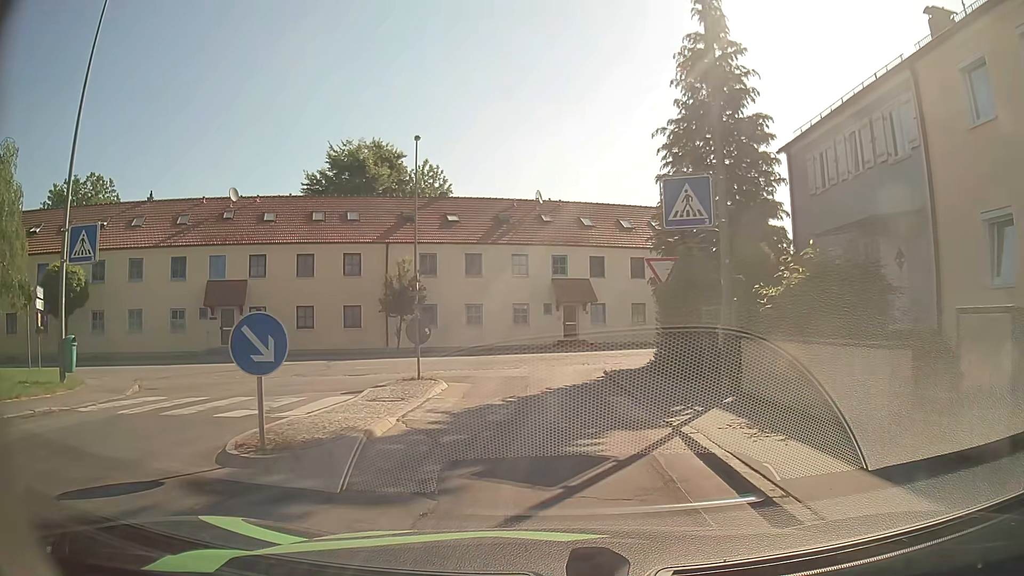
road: residential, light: Day
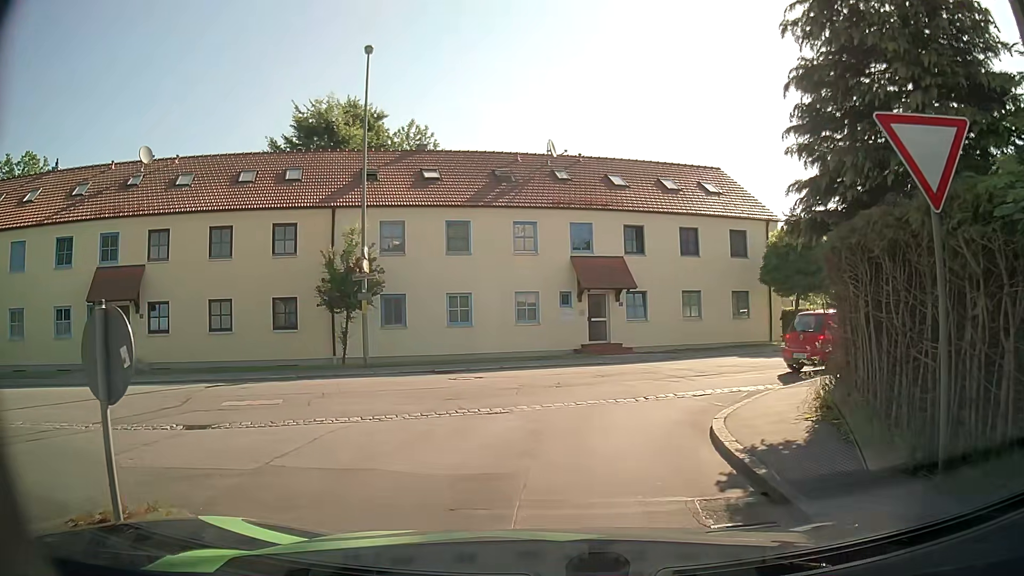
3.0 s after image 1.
(-0.2, +10.9) m; -1°
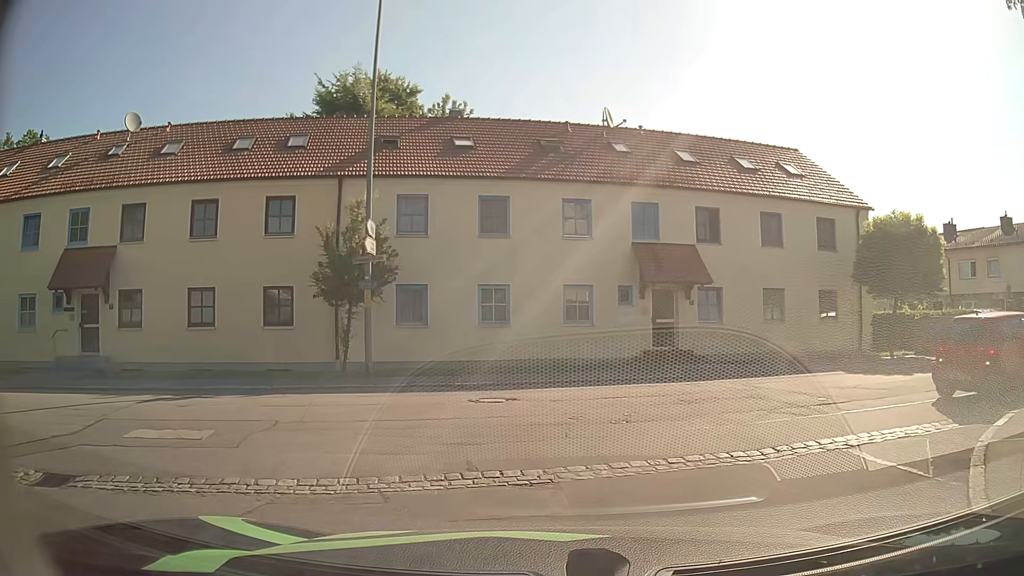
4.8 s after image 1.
(-0.2, +4.7) m; -5°
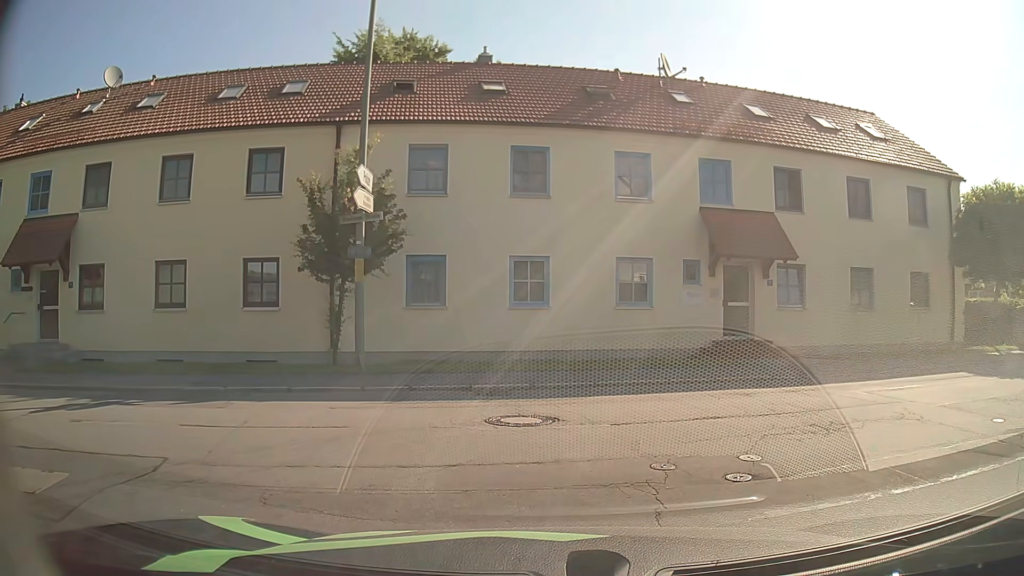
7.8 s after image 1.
(-0.2, +3.9) m; -4°
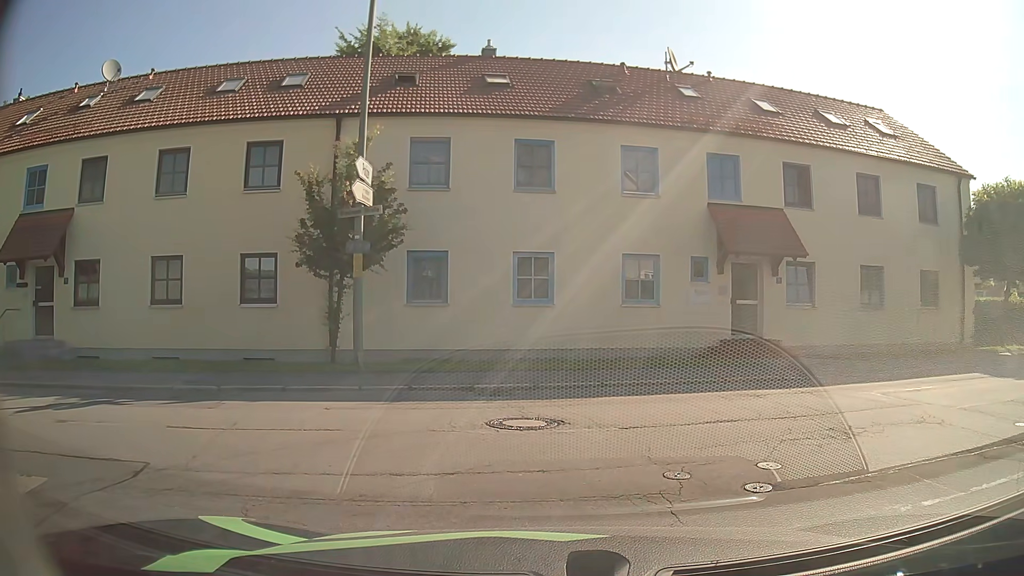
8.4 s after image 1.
(0.0, +0.4) m; 0°
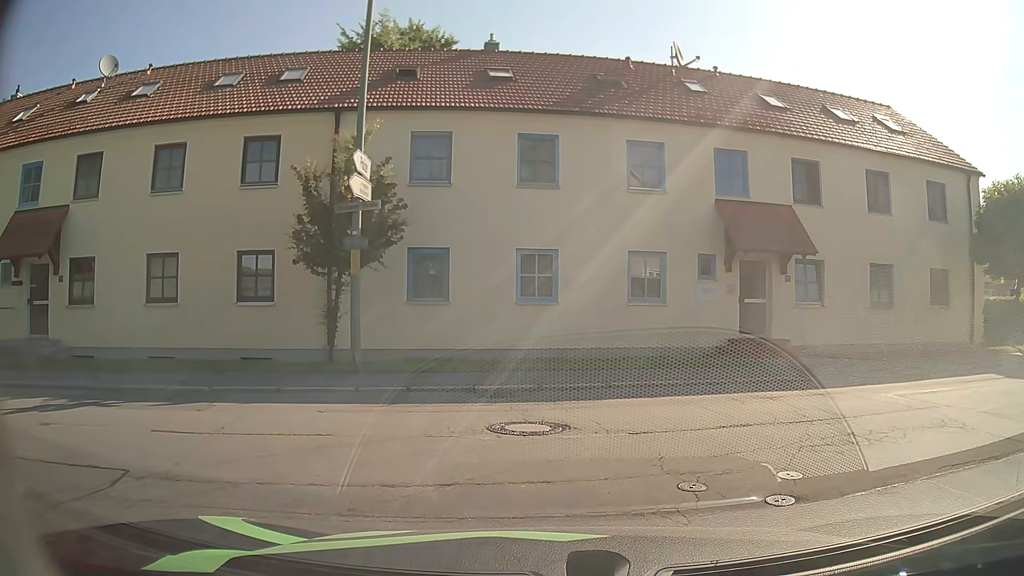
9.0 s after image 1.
(0.0, +0.4) m; 0°
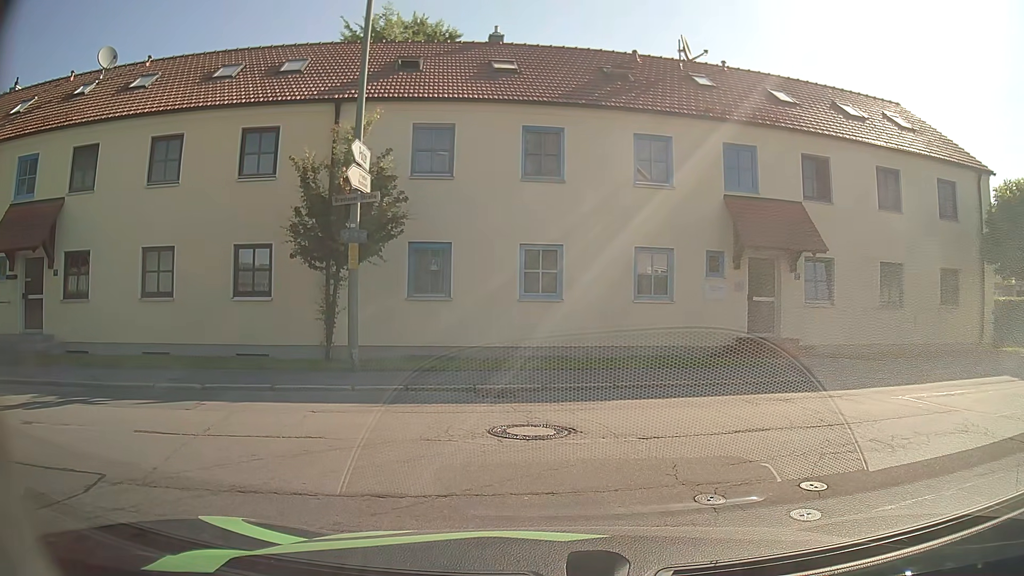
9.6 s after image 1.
(0.0, +0.4) m; 0°
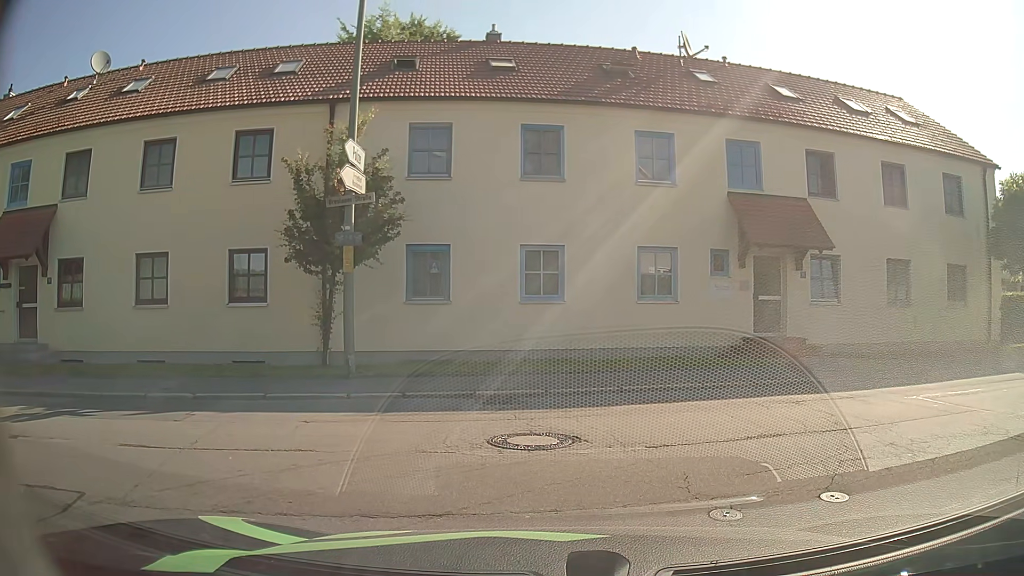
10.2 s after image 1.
(0.0, +0.3) m; 0°
